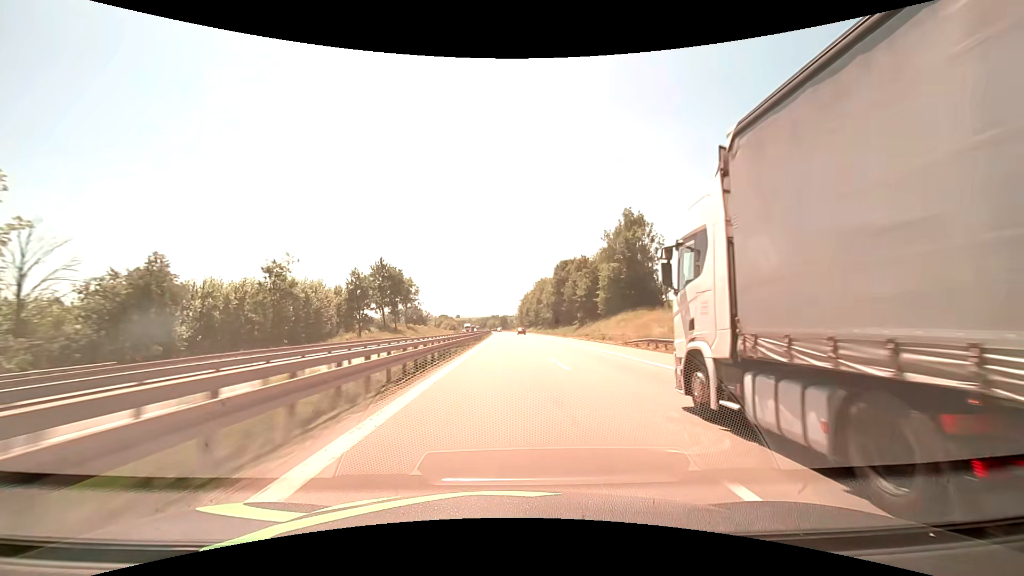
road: motorway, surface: asphalt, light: Day
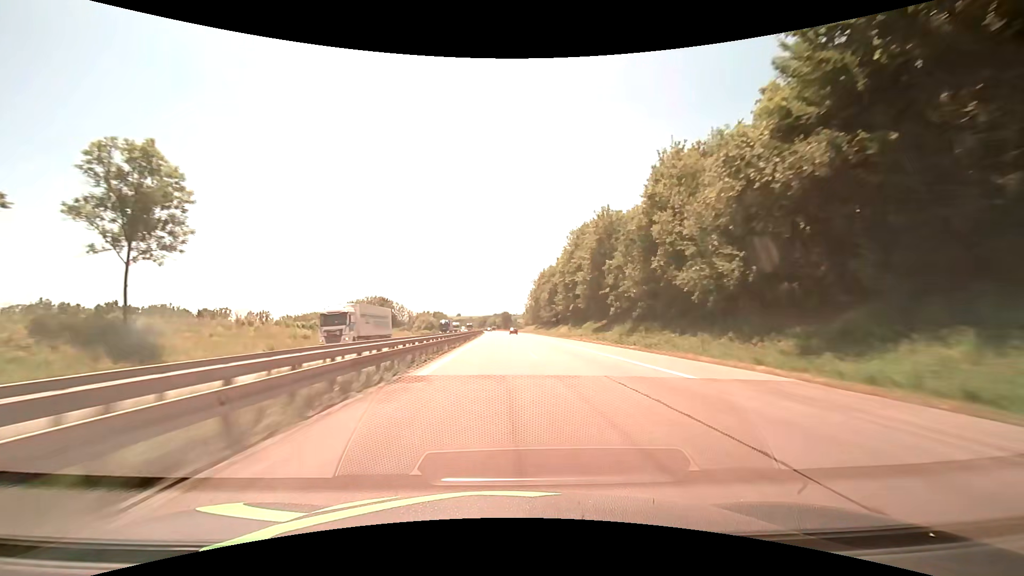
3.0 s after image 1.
(-0.9, +103.0) m; 0°
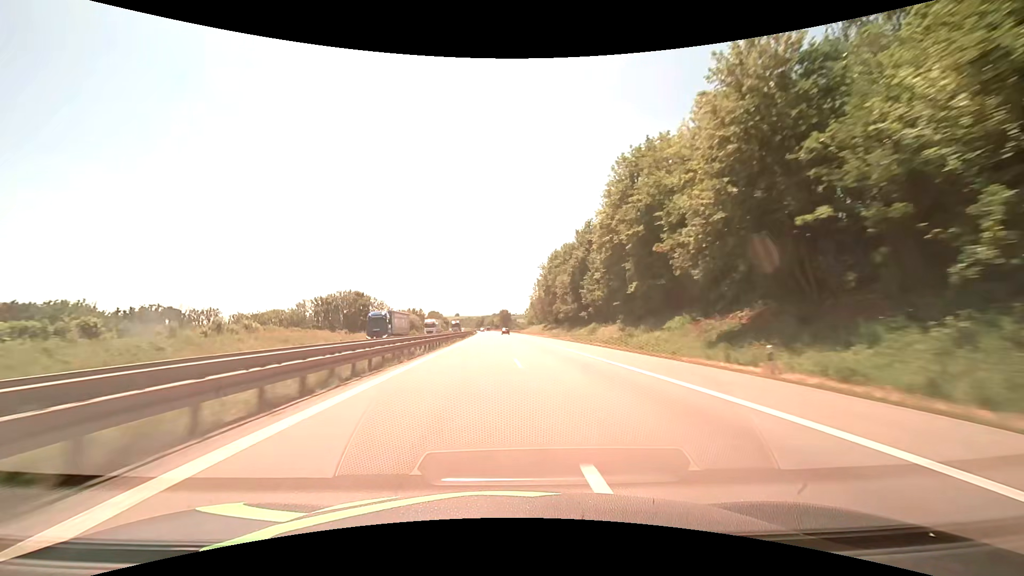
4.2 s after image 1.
(-0.1, +41.3) m; 0°
(0, +10) (0, +20) (0, +30) (0, +40) (0, +50) (0, +60) (0, +70) (0, +80) (-1, +90) (-1, +100) m
